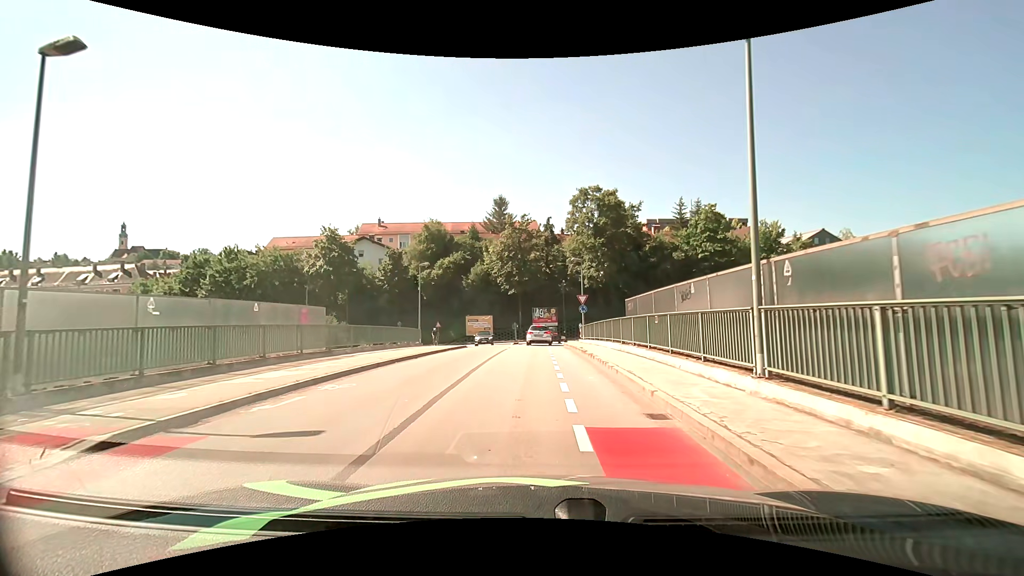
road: unclassified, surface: asphalt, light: Day
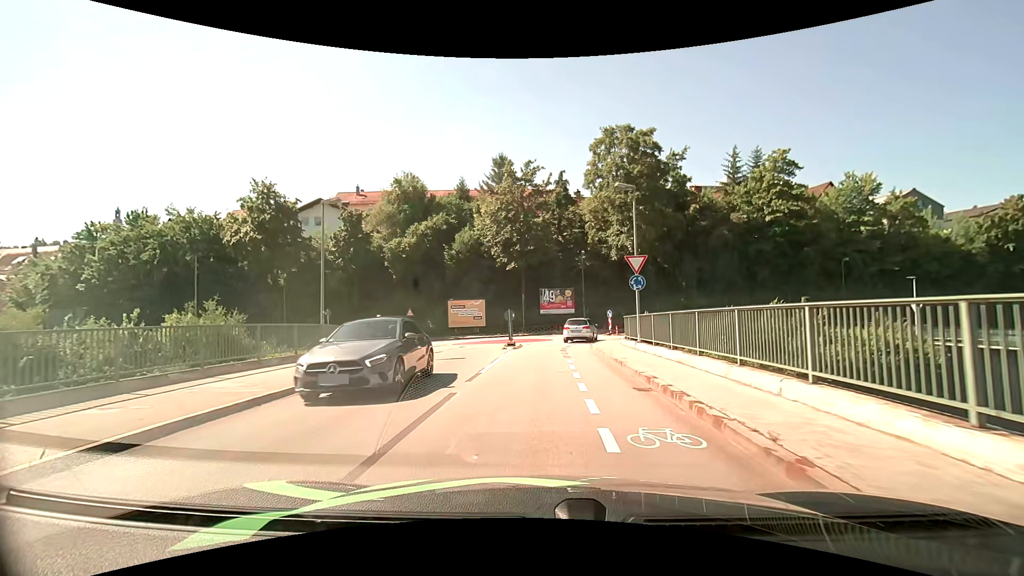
(-0.1, +18.7) m; -1°
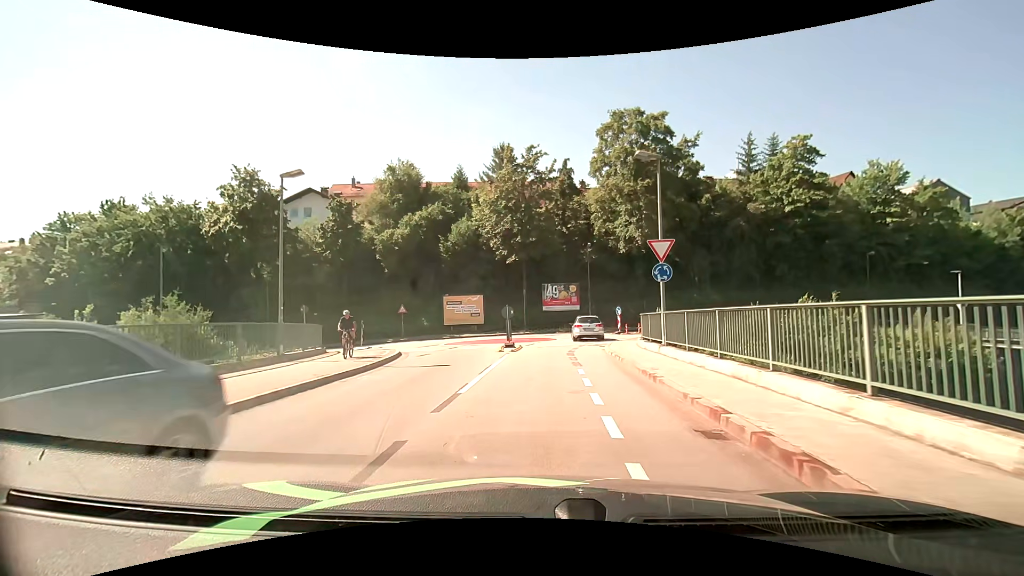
(0.0, +3.5) m; 0°
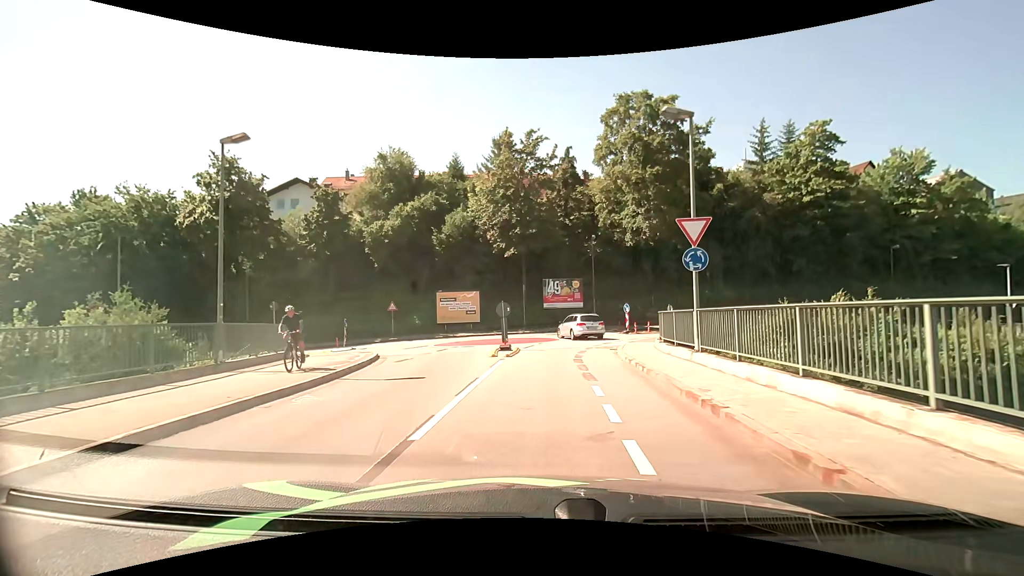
(0.0, +3.2) m; -1°
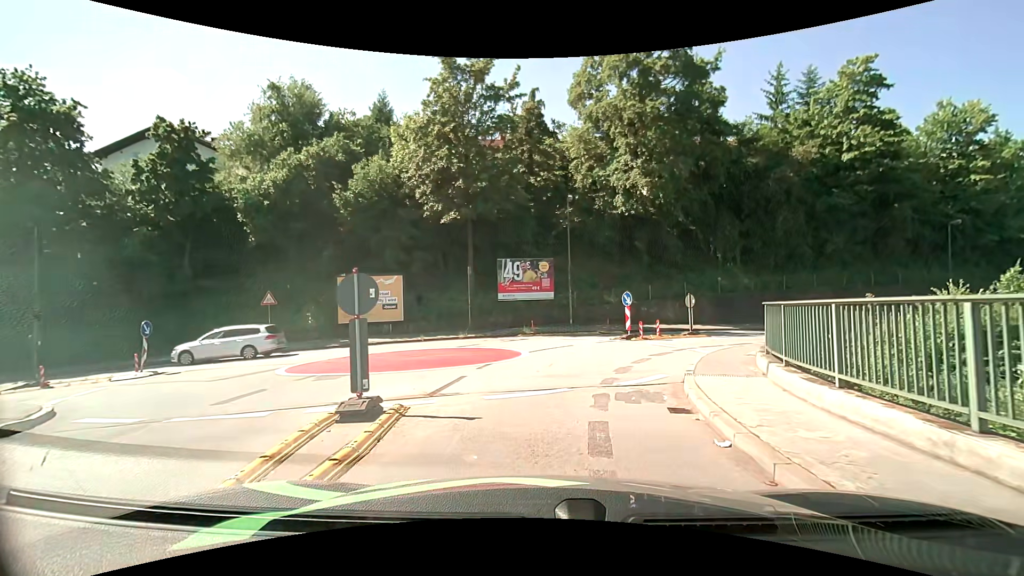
(+0.5, +13.3) m; +4°
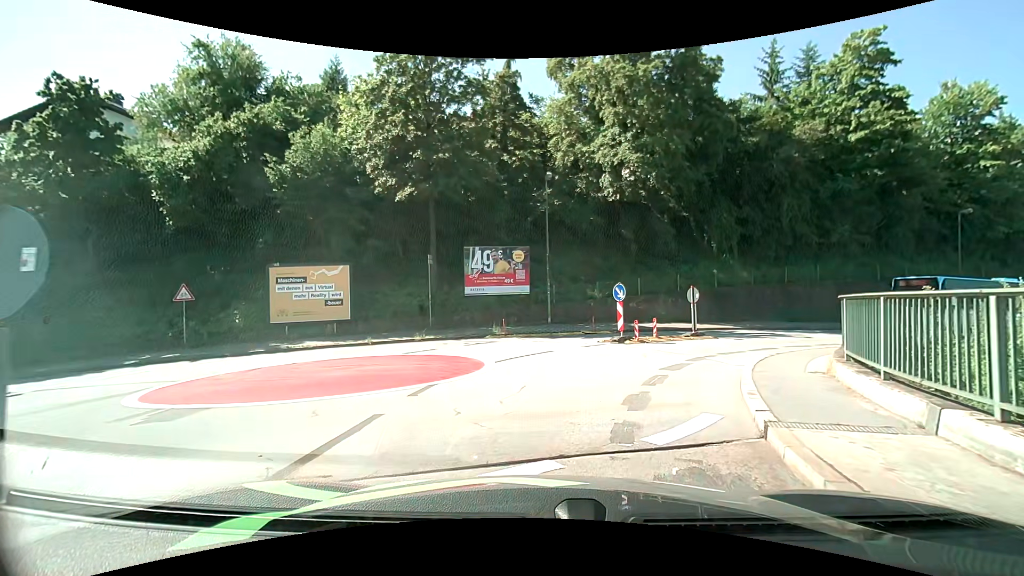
(+0.1, +4.3) m; +2°
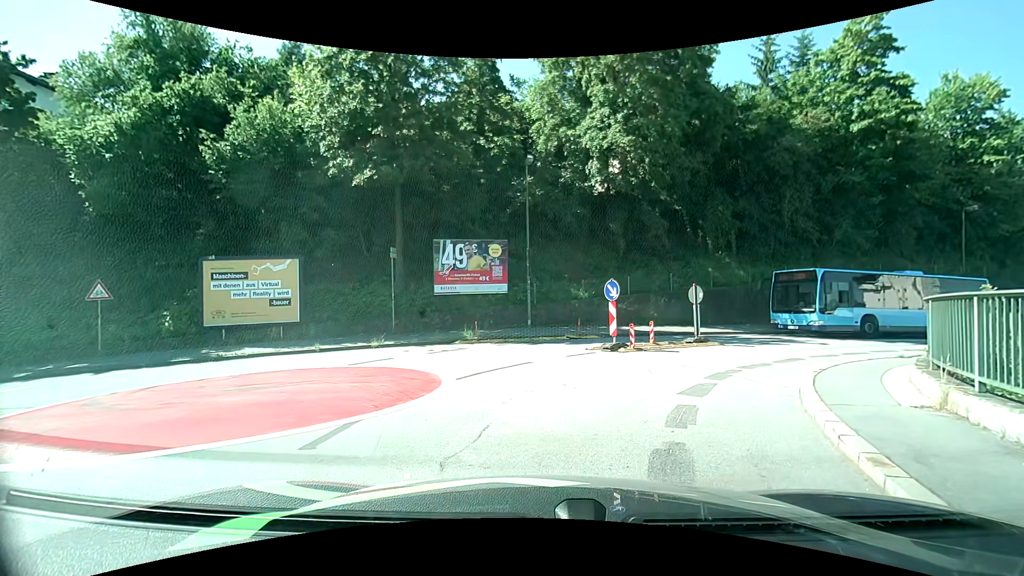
(+0.1, +2.8) m; +3°
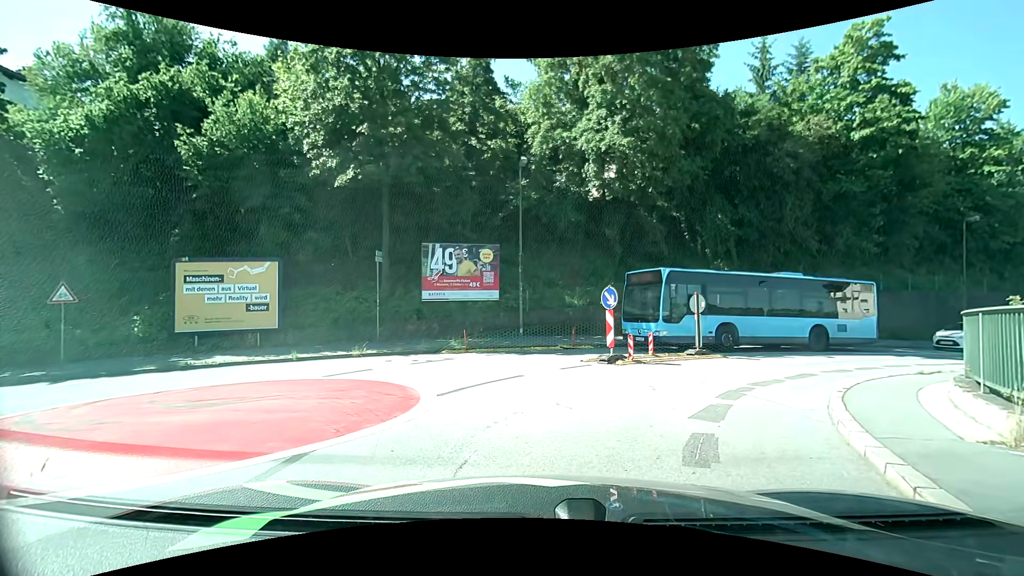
(0.0, +1.1) m; +2°
(+2, +10) (+8, +18) (+16, +23) (+25, +27) (+34, +32) (+43, +36) (+52, +41) (+61, +45) (+70, +49) (+79, +53) m
